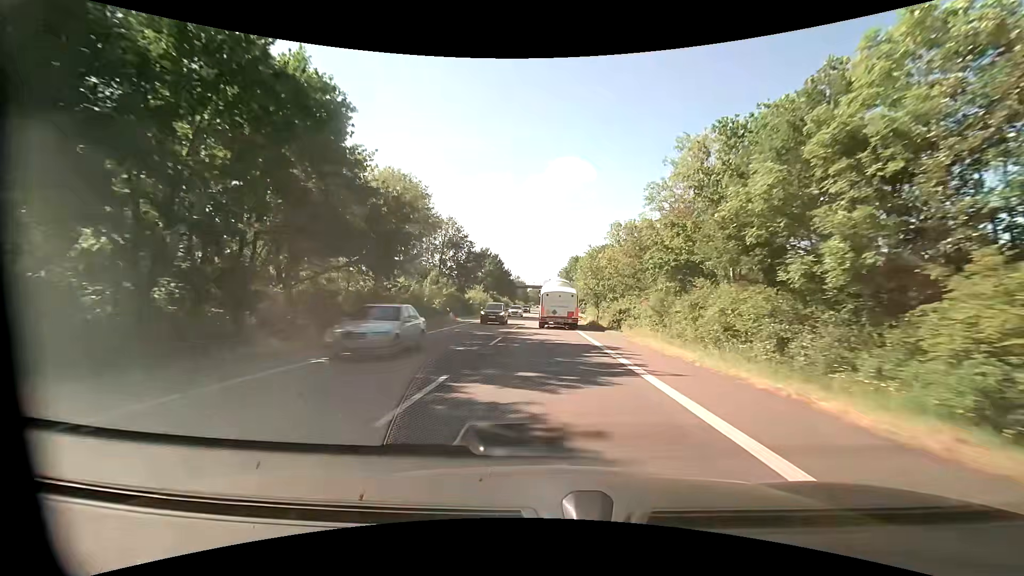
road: primary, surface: asphalt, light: Day
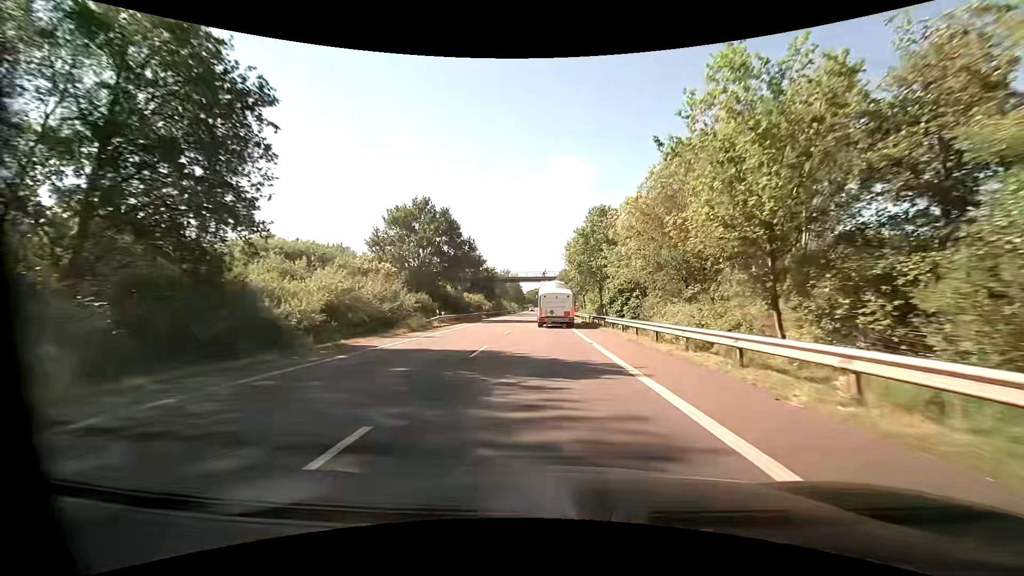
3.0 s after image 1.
(-0.2, +52.4) m; 0°
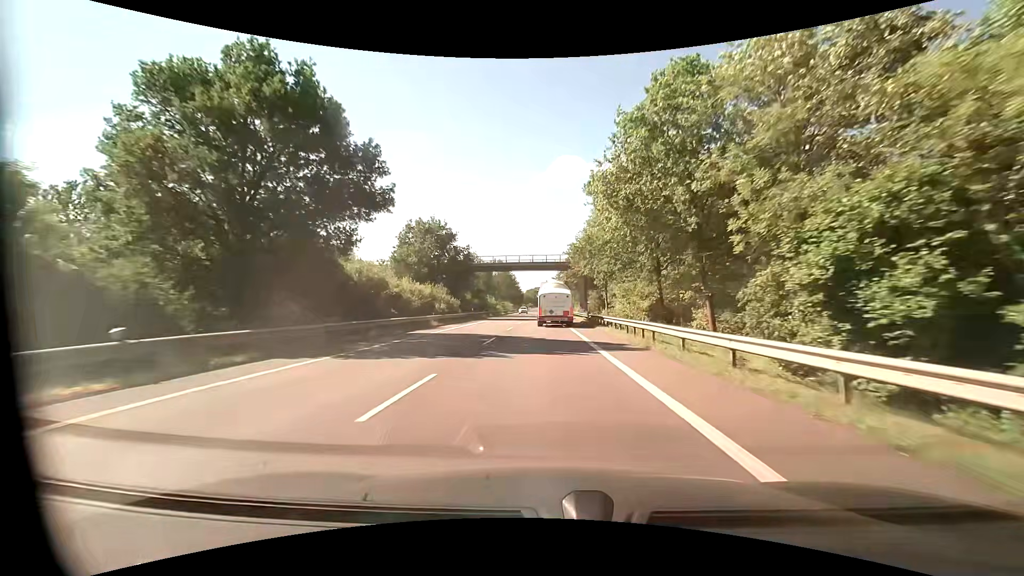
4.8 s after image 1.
(0.0, +32.1) m; 0°
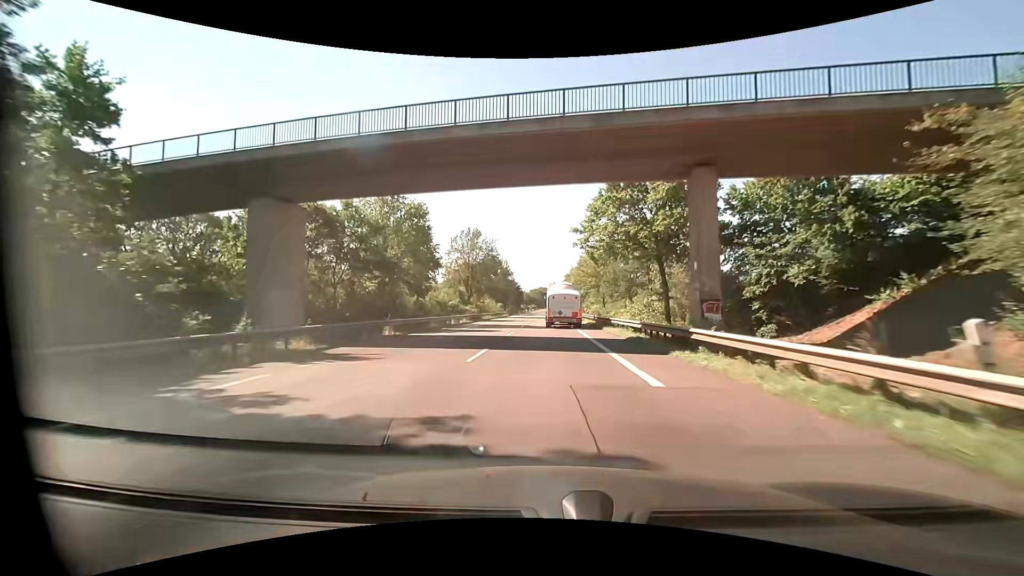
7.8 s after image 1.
(-0.4, +54.4) m; -1°
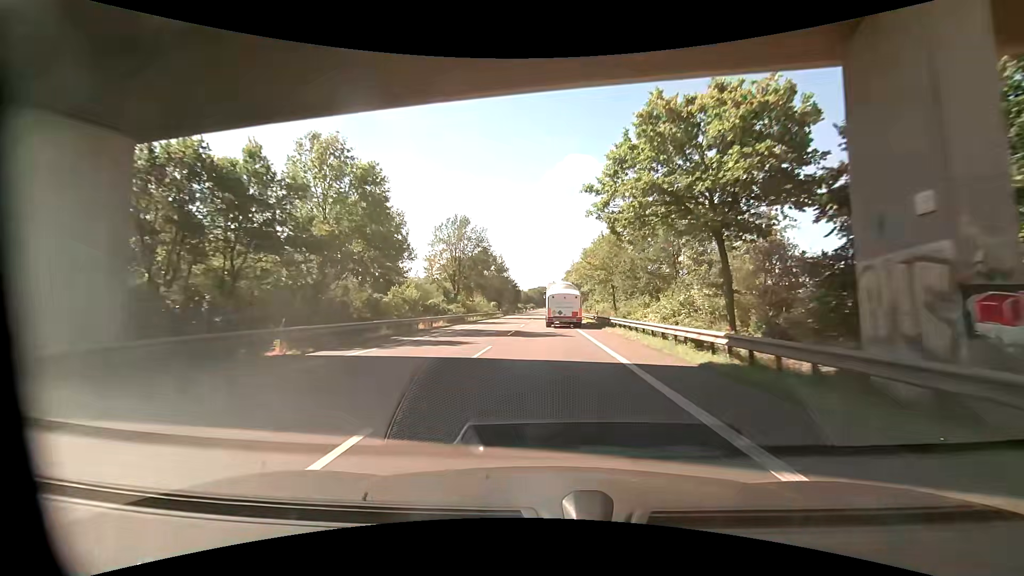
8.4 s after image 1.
(0.0, +11.0) m; 0°
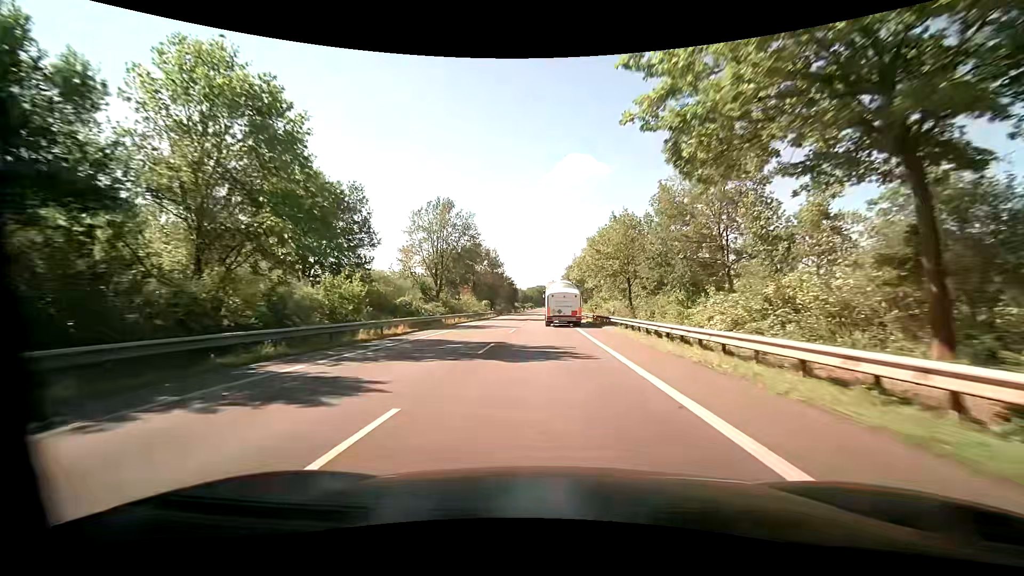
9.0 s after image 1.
(0.0, +11.0) m; 0°
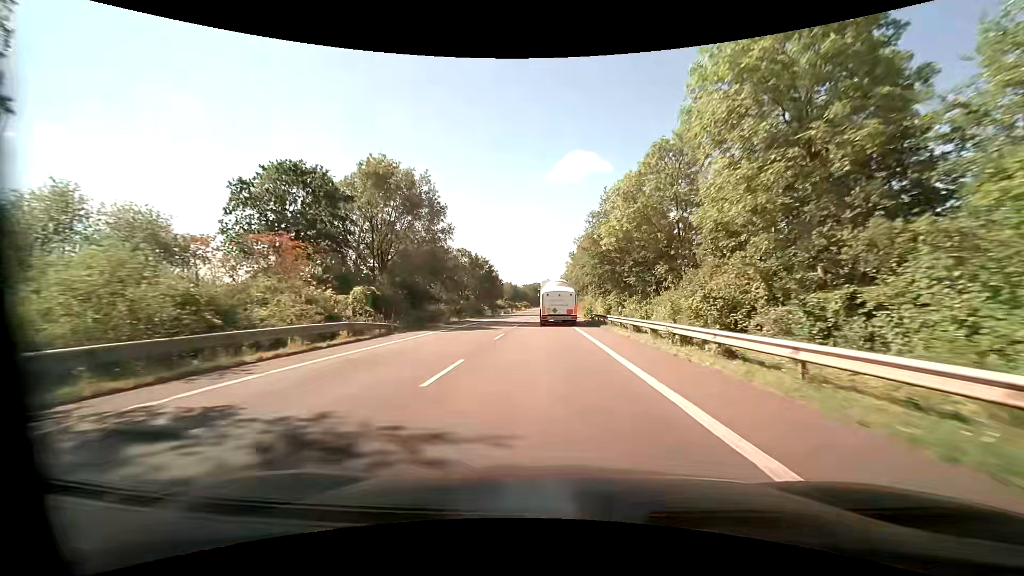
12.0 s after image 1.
(0.0, +55.0) m; 0°
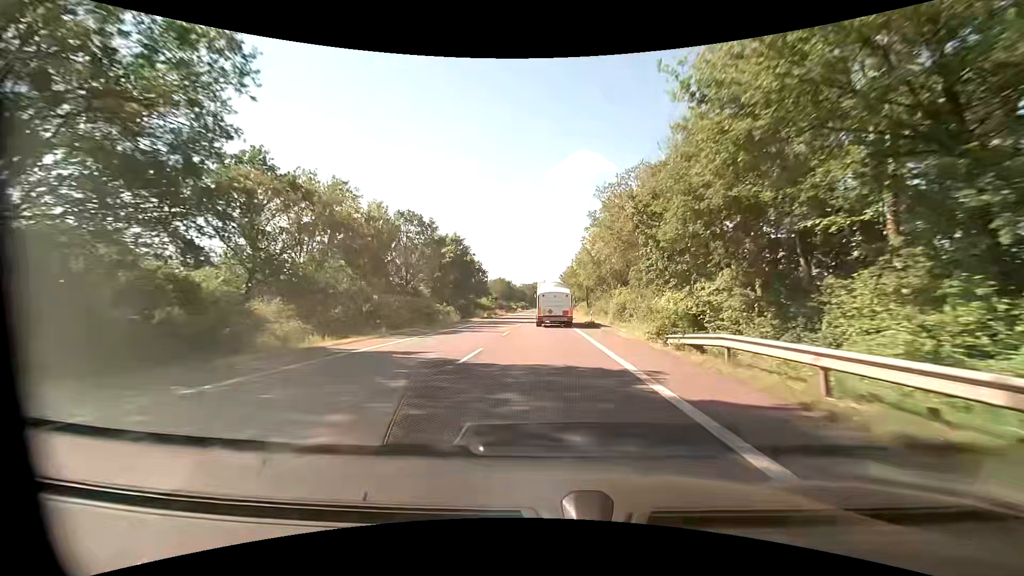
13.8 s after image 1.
(0.0, +32.9) m; 0°
(0, +10) (0, +20) (0, +30) (0, +40) (0, +50) (0, +60) (0, +70) (0, +80) (0, +90) (0, +100) m
